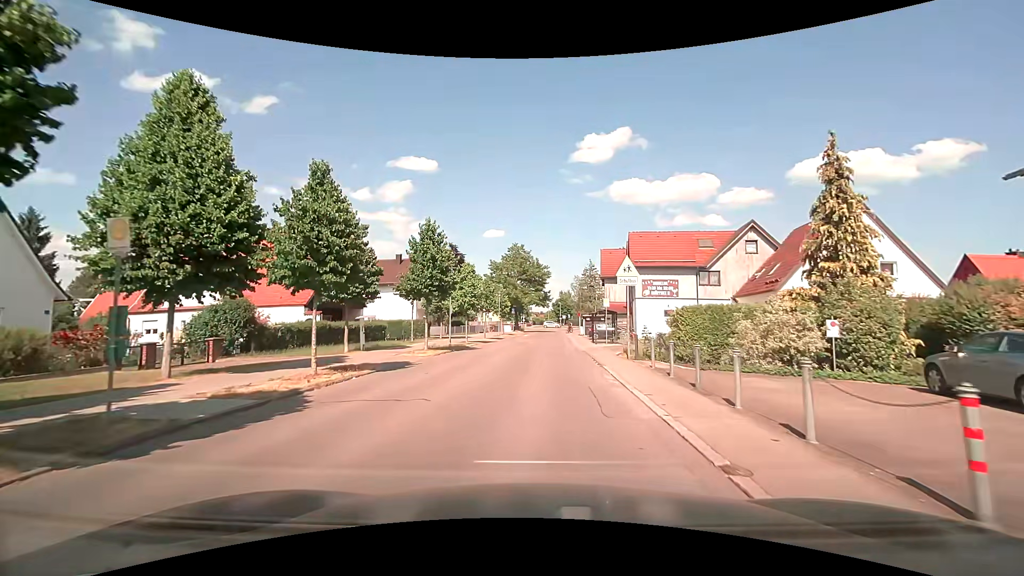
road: unclassified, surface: asphalt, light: Day
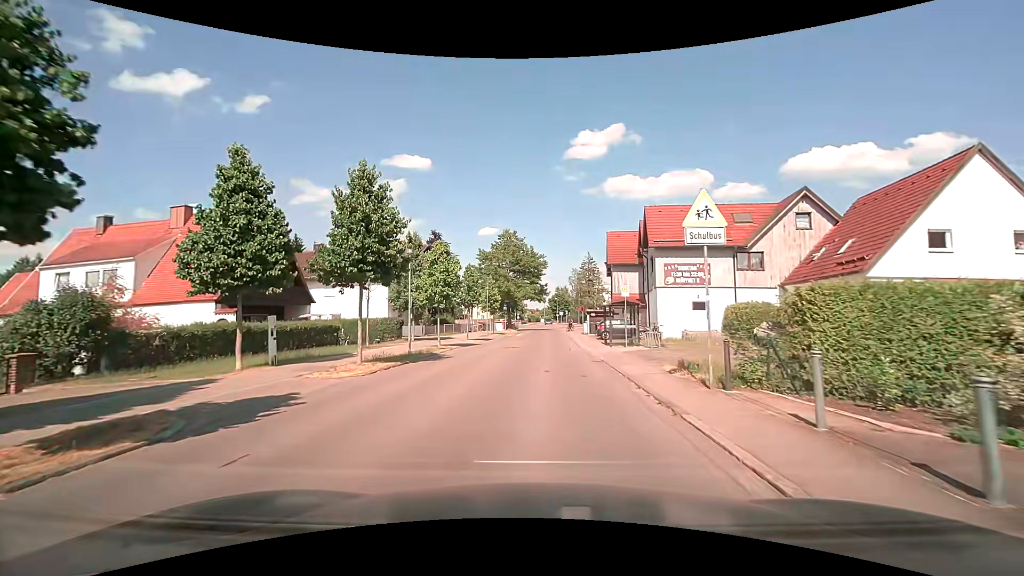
(+0.1, +9.2) m; +1°
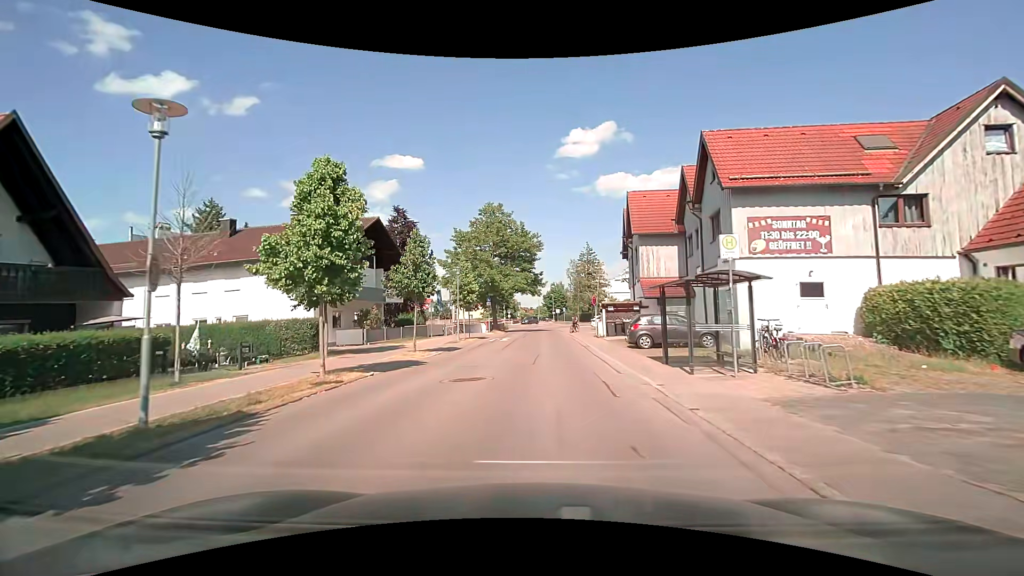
(+0.1, +14.8) m; +1°
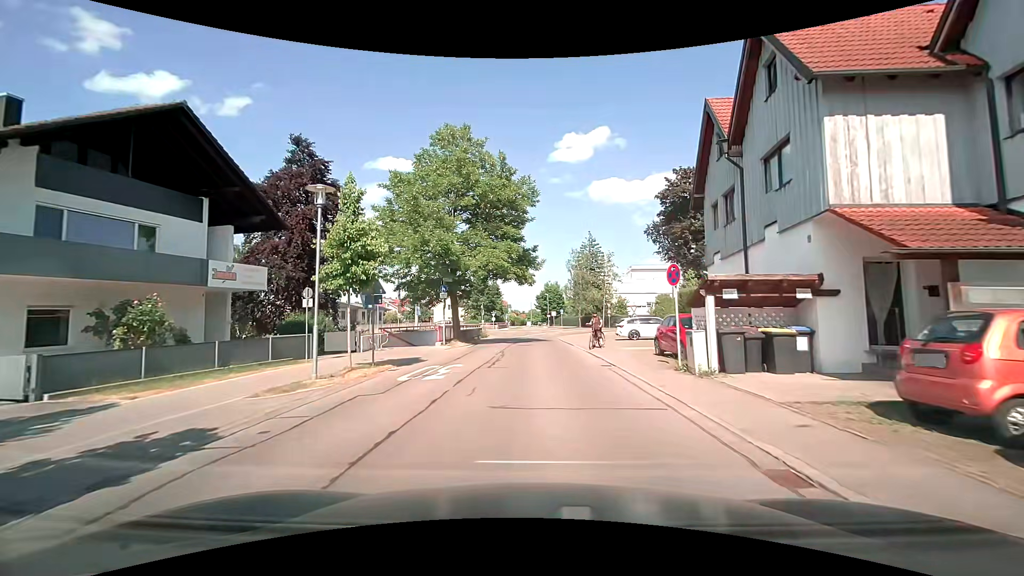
(+0.2, +20.9) m; 0°
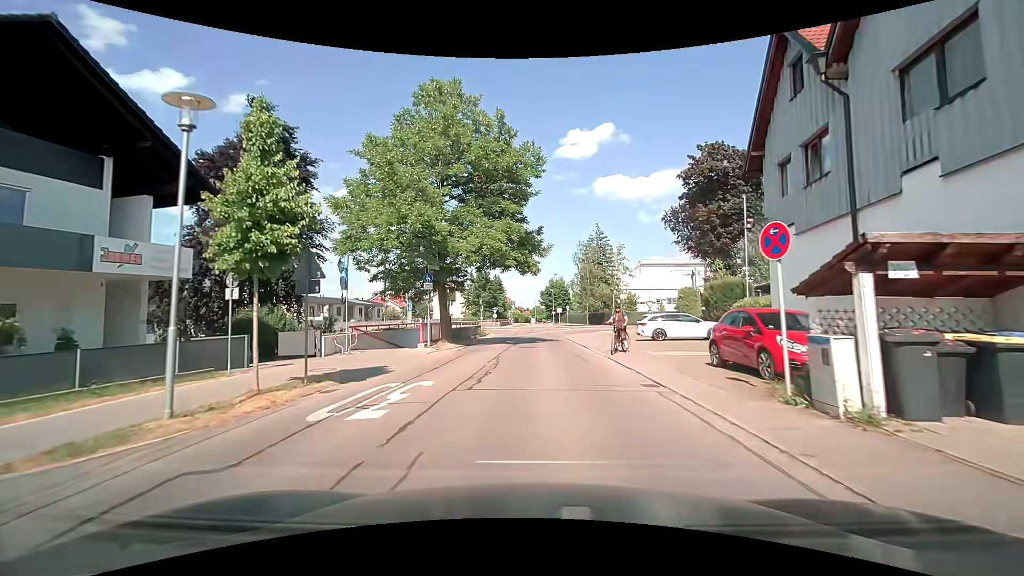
(0.0, +5.2) m; -1°
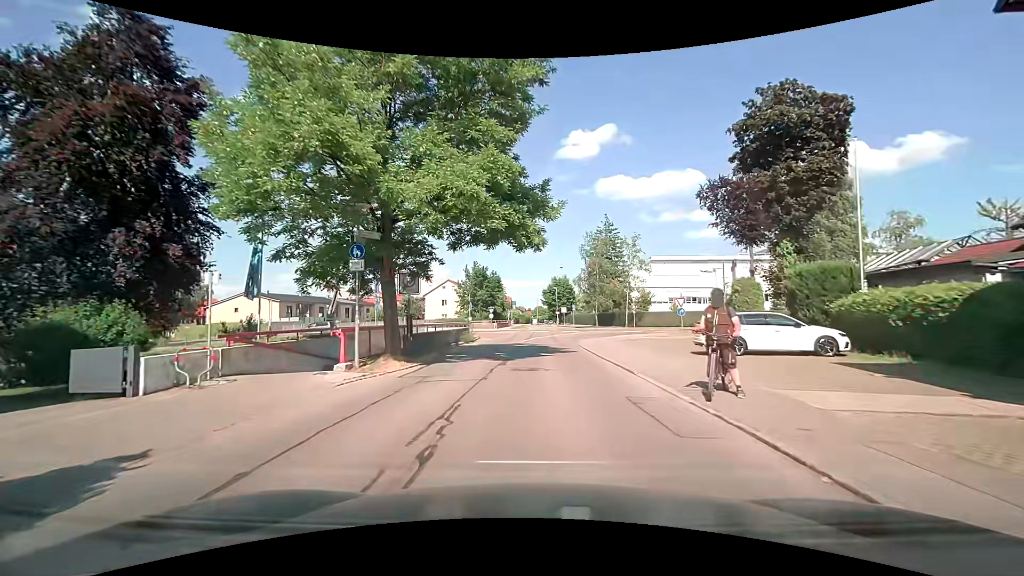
(+0.1, +9.5) m; 0°
